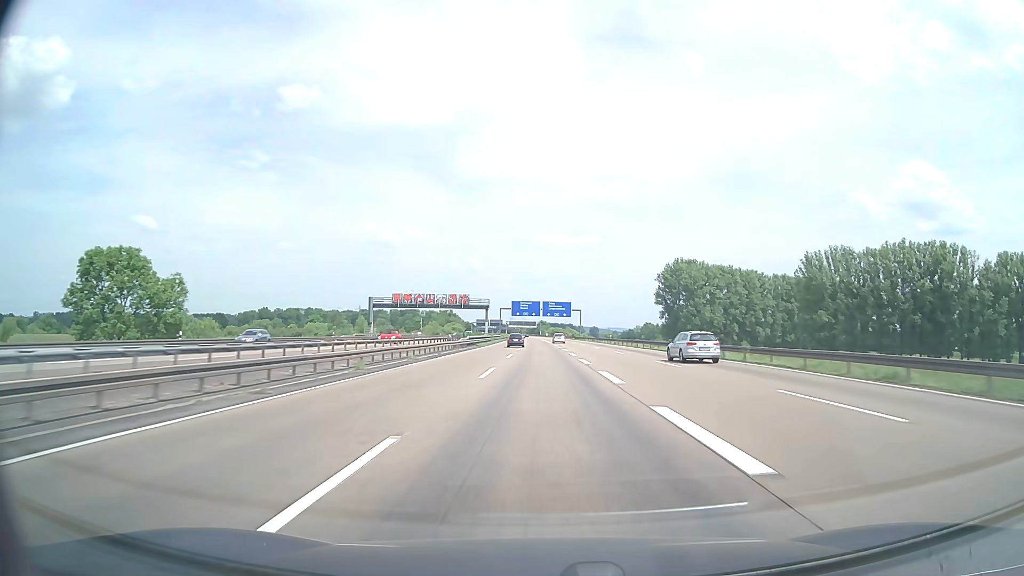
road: motorway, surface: asphalt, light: Day
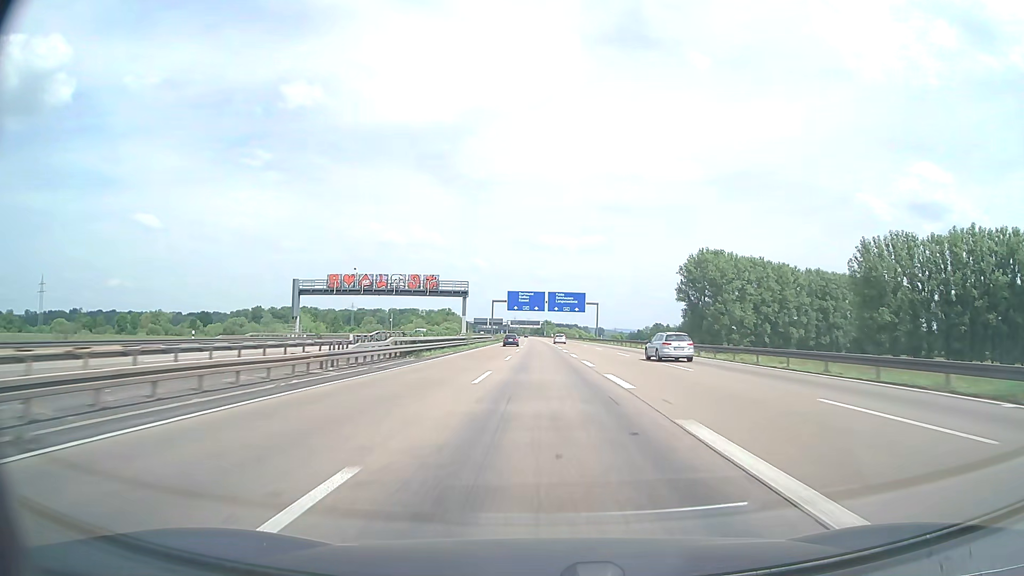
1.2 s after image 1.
(-0.2, +38.1) m; 0°
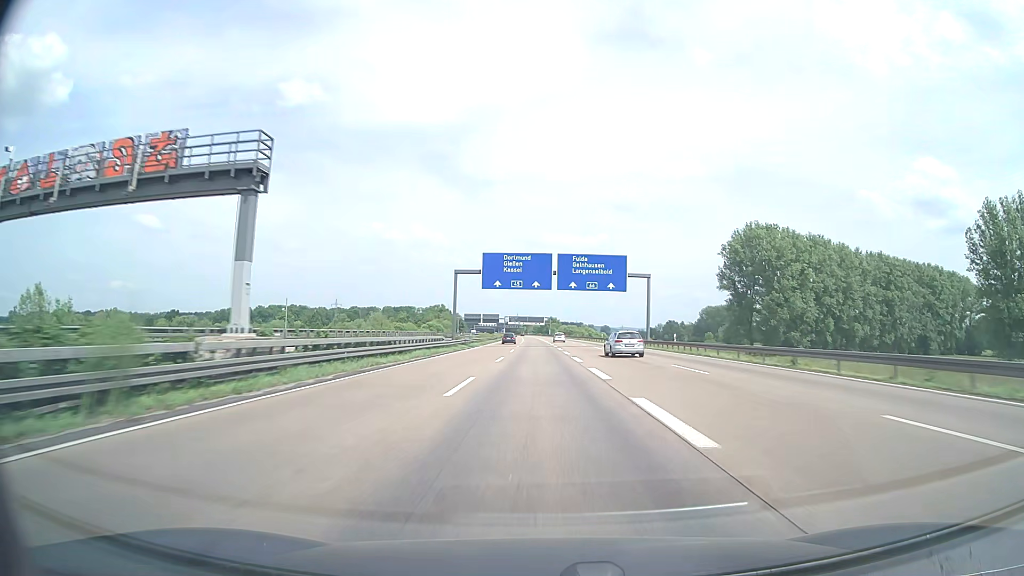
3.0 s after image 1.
(-0.1, +57.2) m; 0°
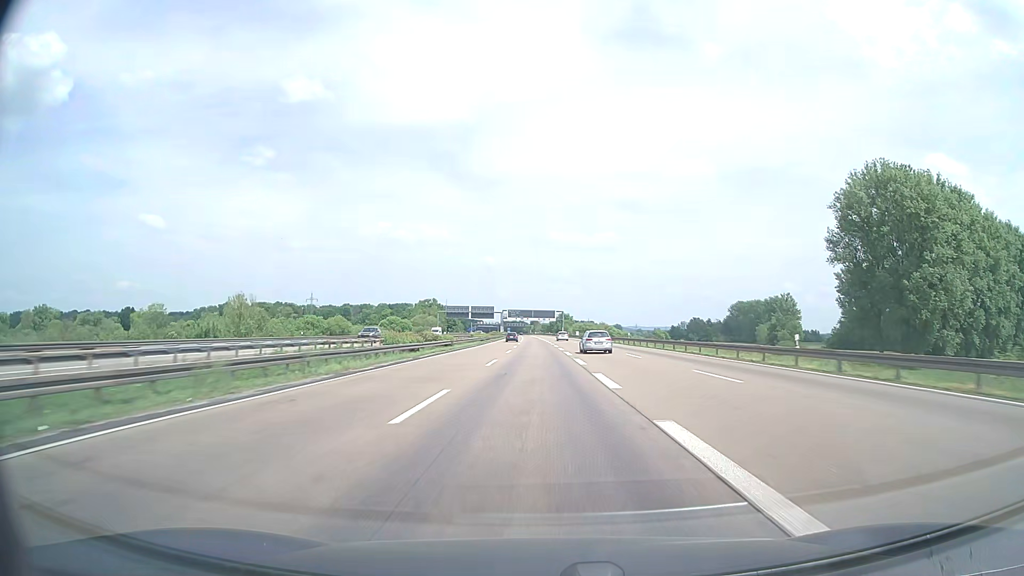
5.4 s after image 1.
(-0.7, +76.2) m; -1°
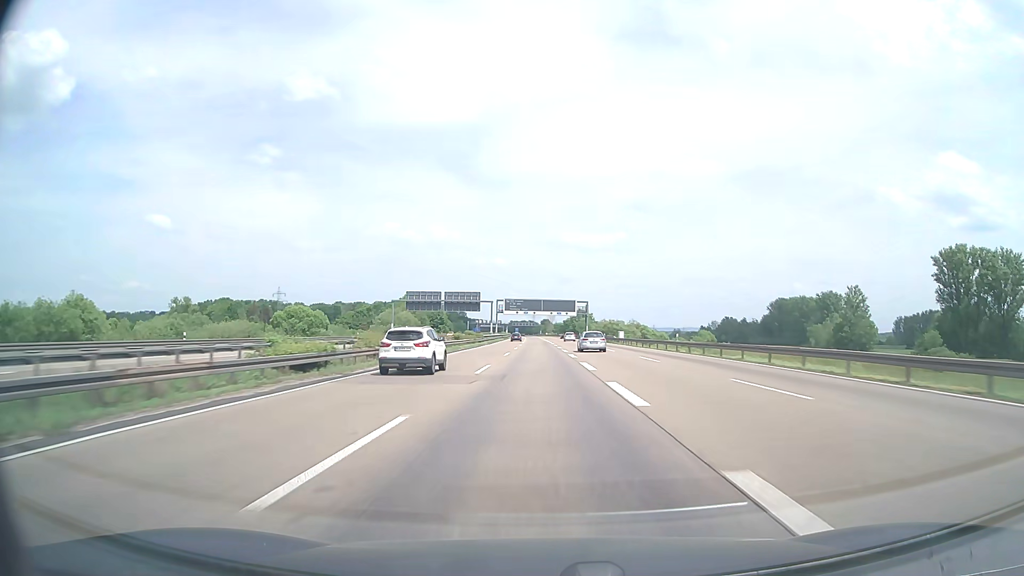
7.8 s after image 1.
(-0.7, +76.2) m; -1°
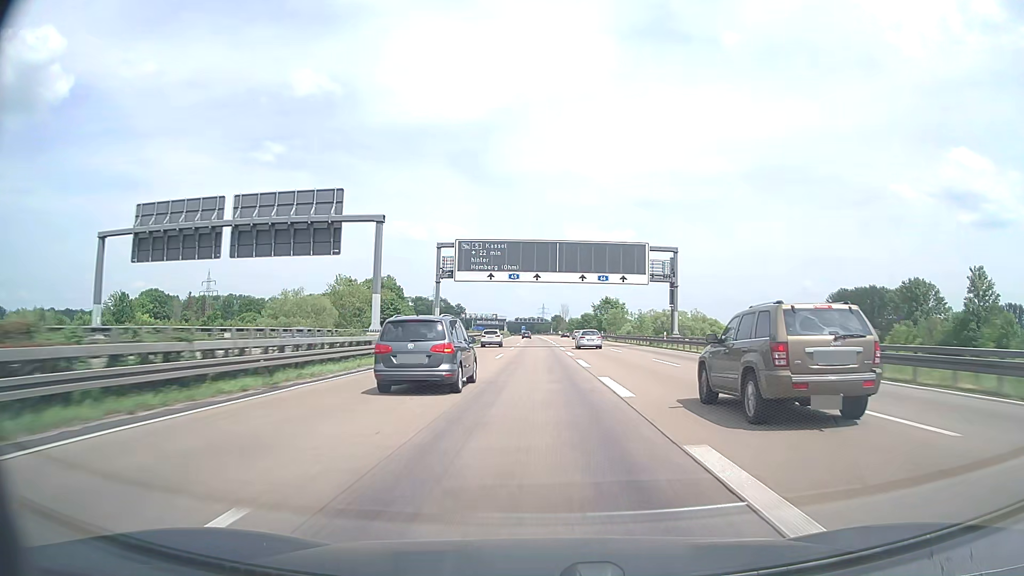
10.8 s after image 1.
(-0.6, +95.2) m; -1°
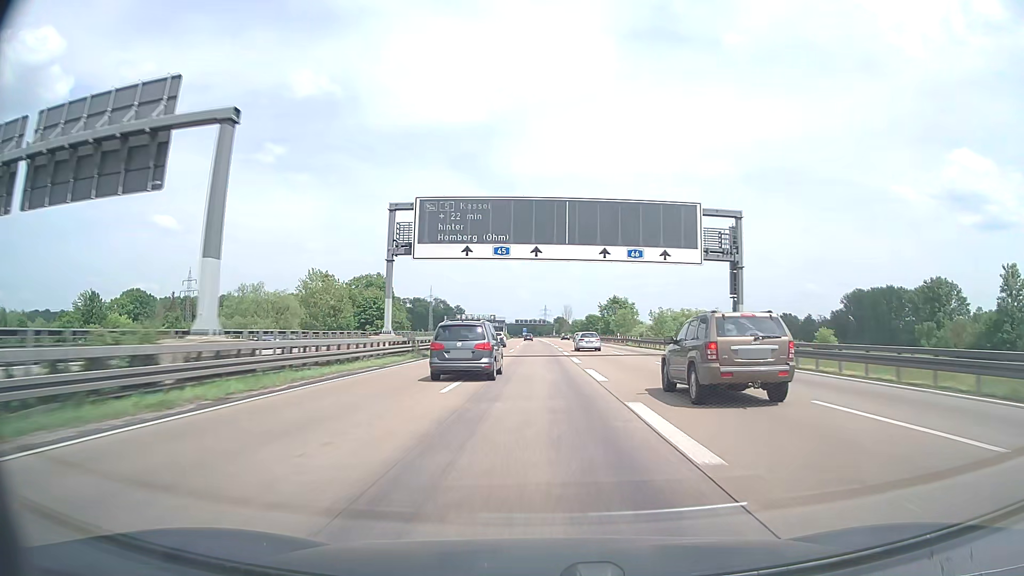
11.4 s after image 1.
(0.0, +19.0) m; 0°
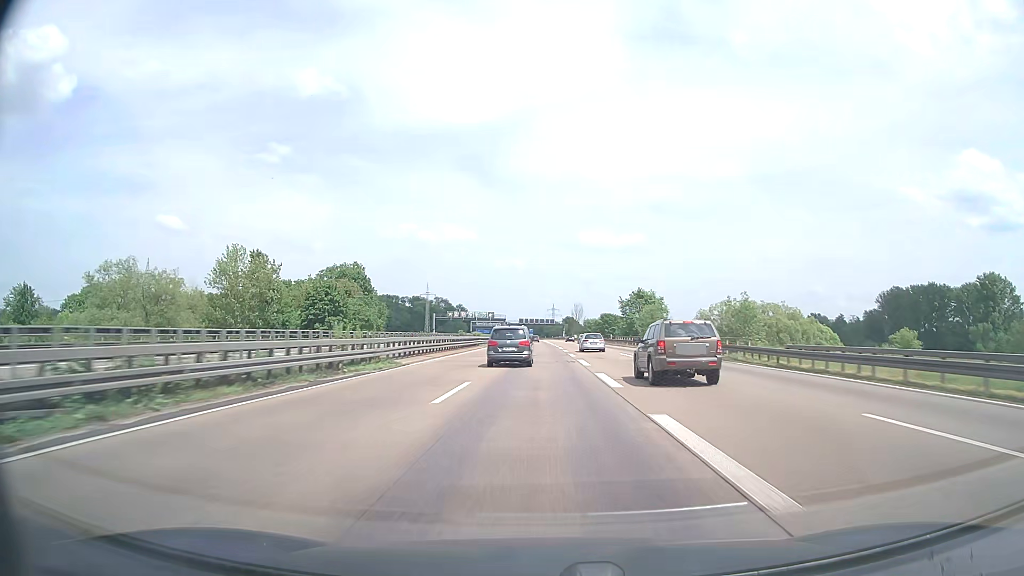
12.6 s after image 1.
(-0.2, +38.1) m; -1°
(0, +10) (0, +20) (0, +30) (0, +40) (0, +50) (0, +60) (0, +70) (0, +80) (0, +90) (0, +100) m
